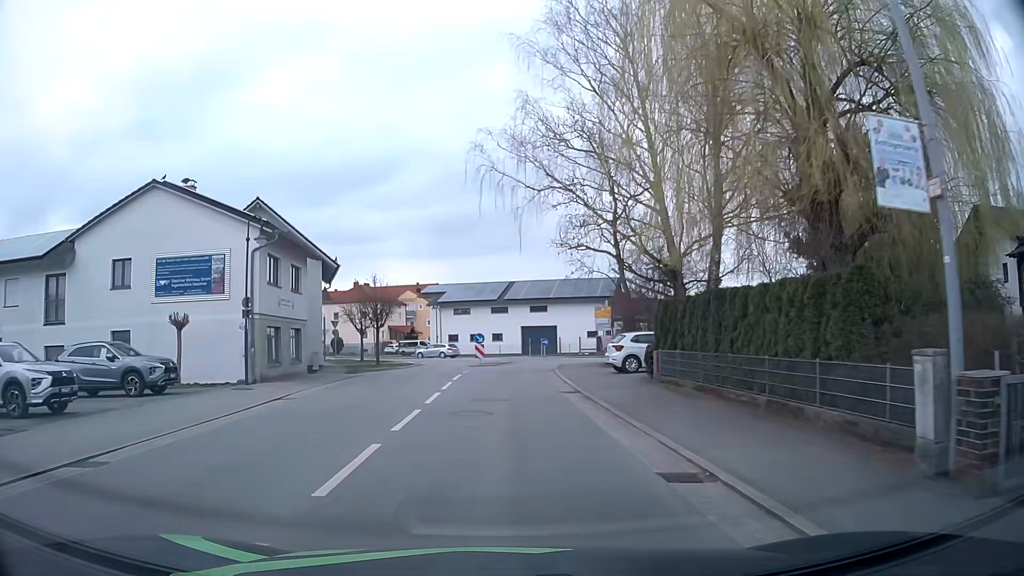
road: secondary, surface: asphalt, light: Day
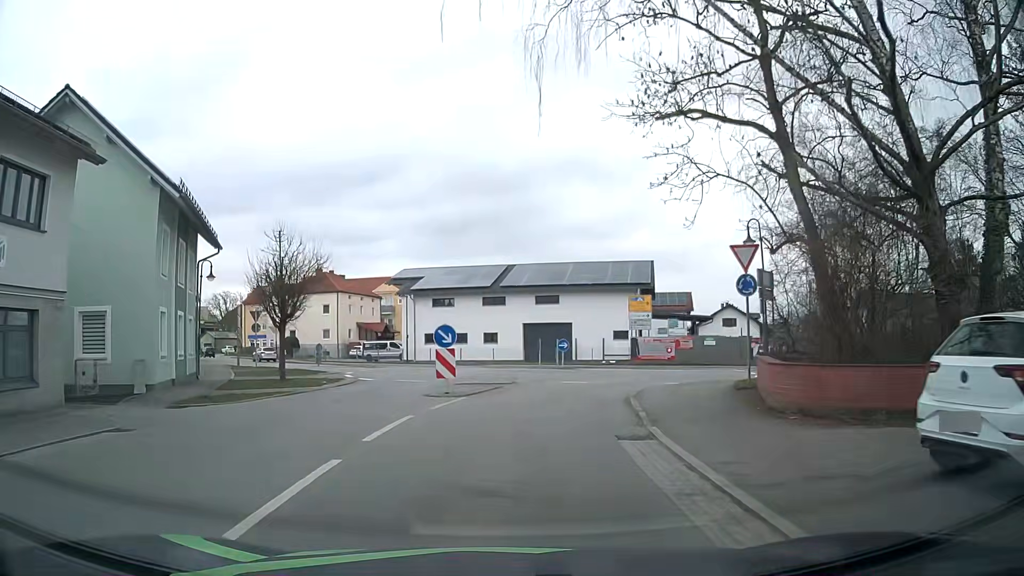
(0.0, +19.4) m; 0°
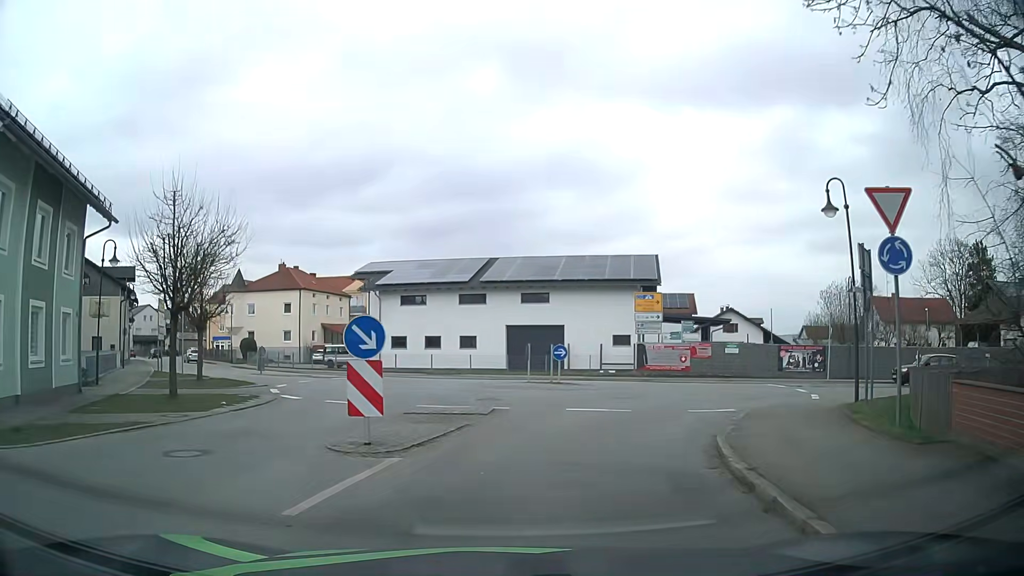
(+0.1, +8.0) m; +1°
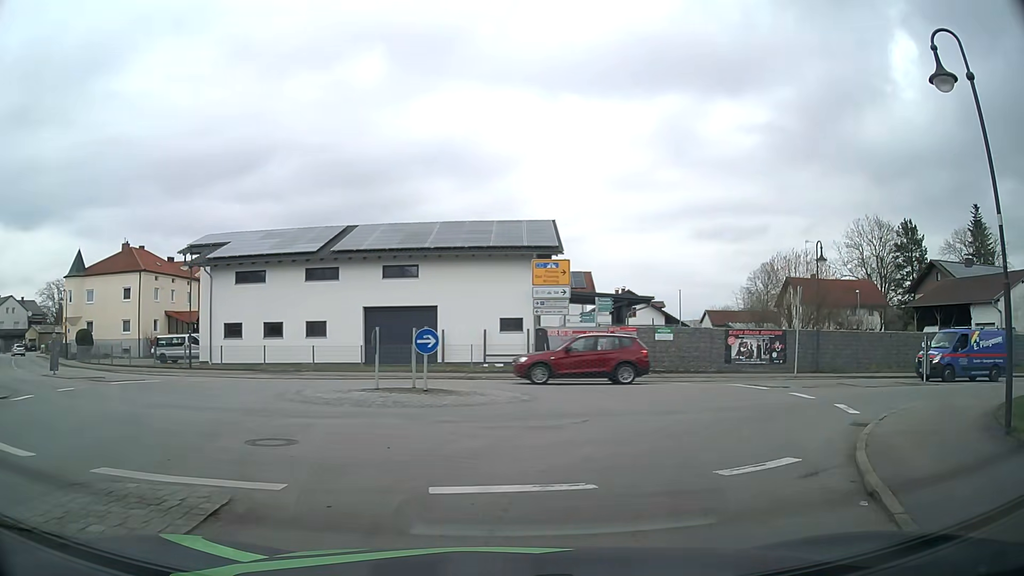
(+0.7, +9.9) m; +10°
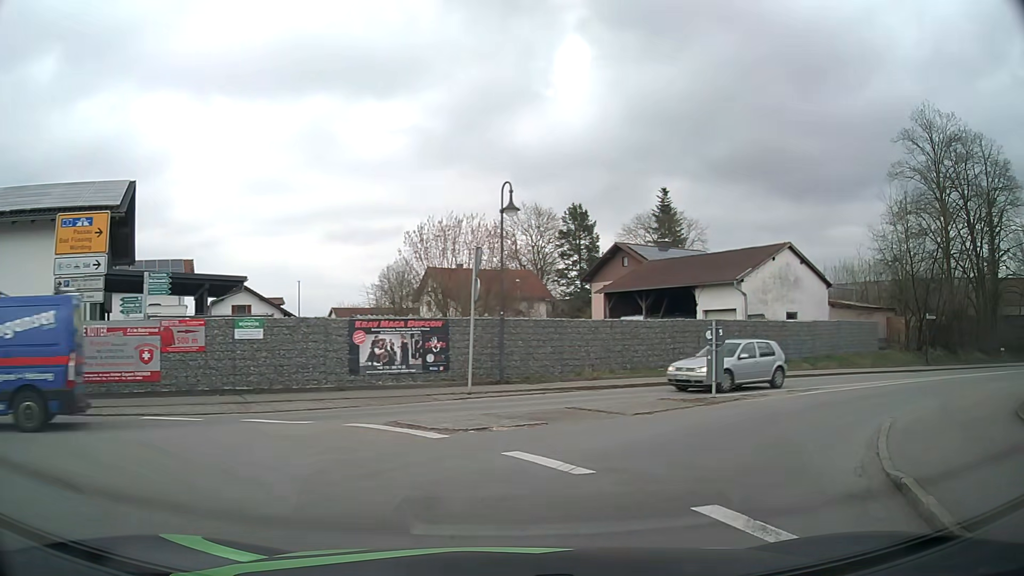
(+2.8, +10.9) m; +32°
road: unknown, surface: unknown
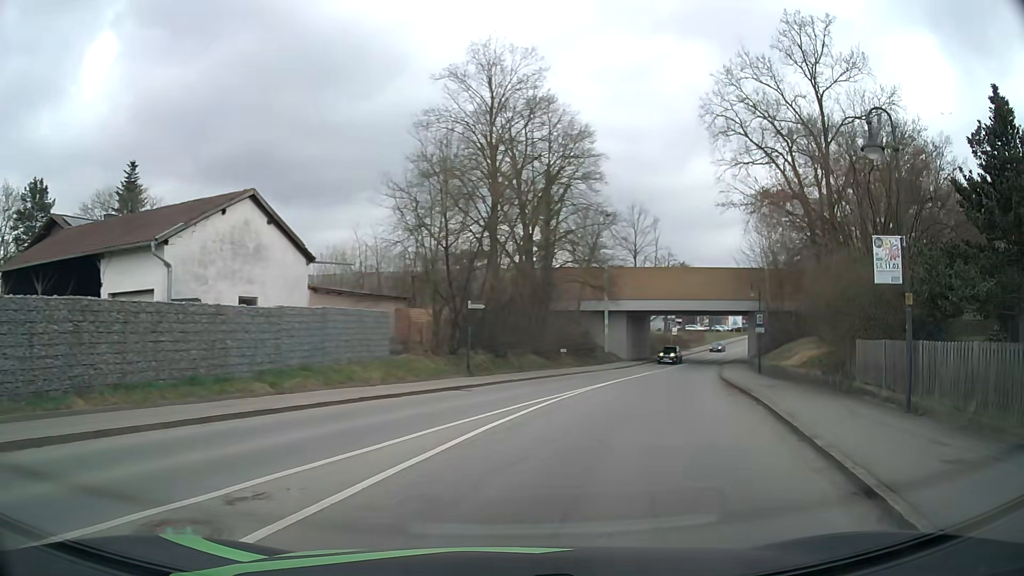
(+5.4, +13.3) m; +44°
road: secondary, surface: asphalt
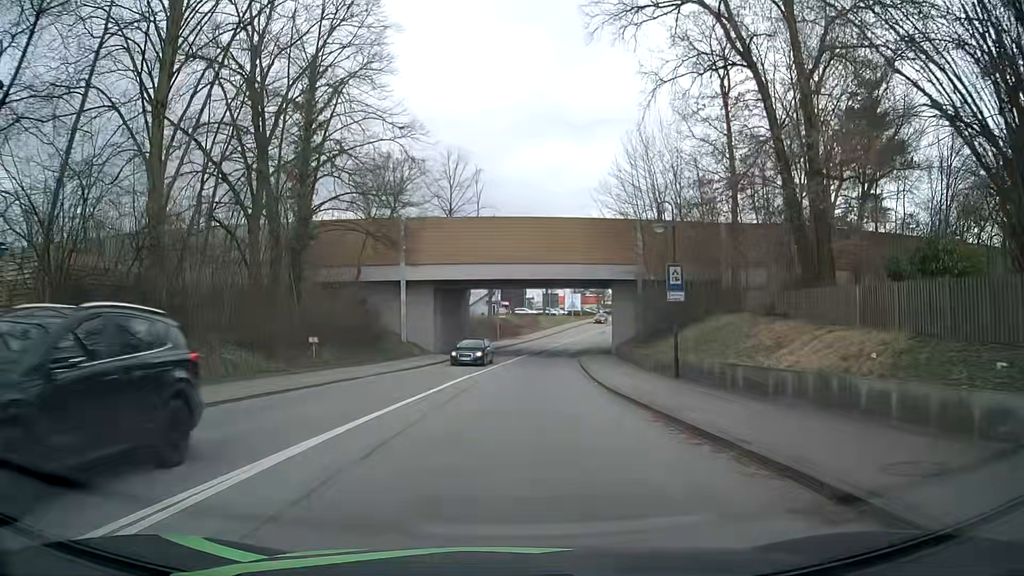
(+4.5, +19.9) m; +17°
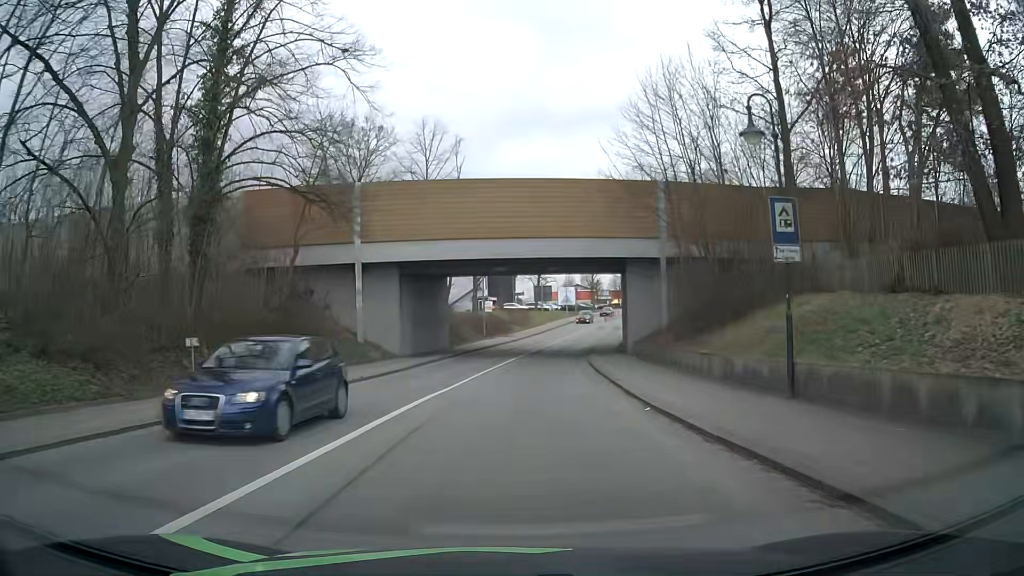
(-0.1, +10.1) m; 0°
